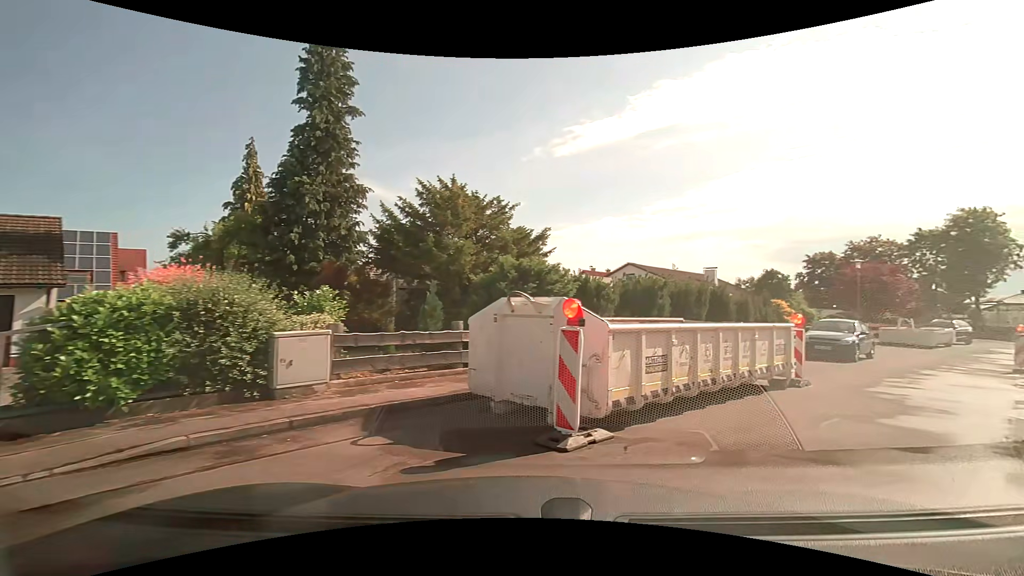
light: Day
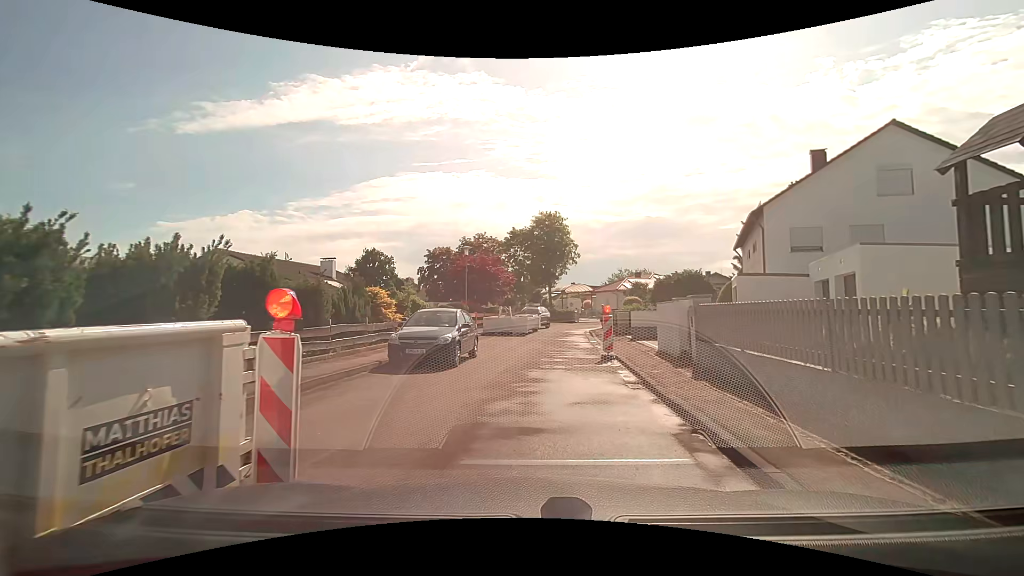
(+3.8, +7.5) m; +42°
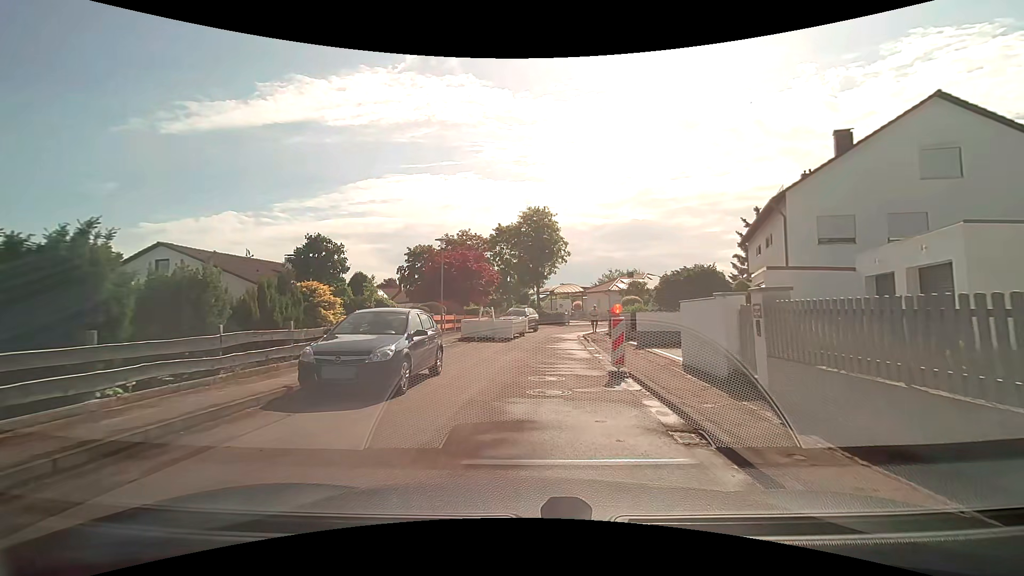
(+0.1, +4.0) m; +1°
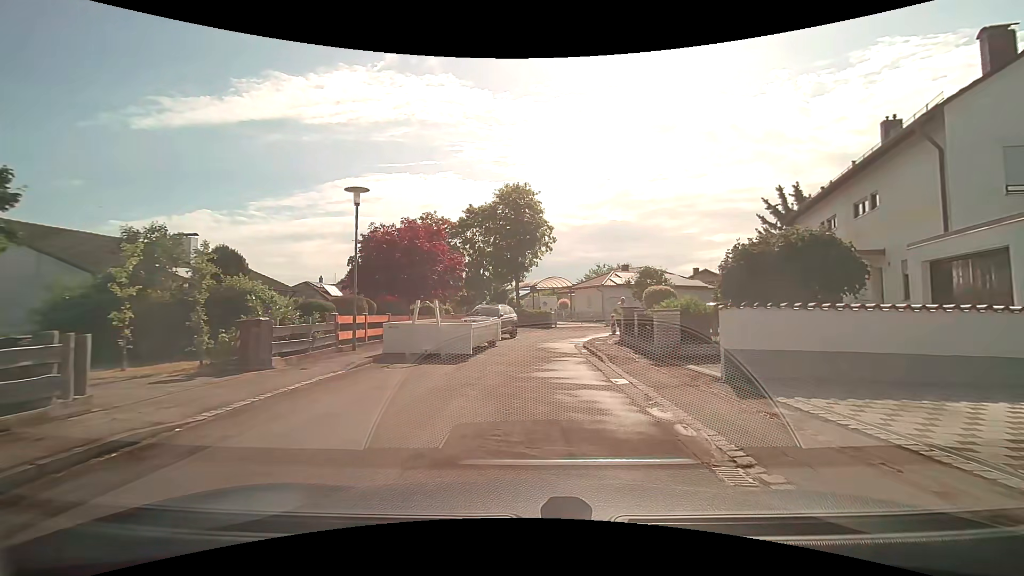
(+0.3, +10.3) m; +3°
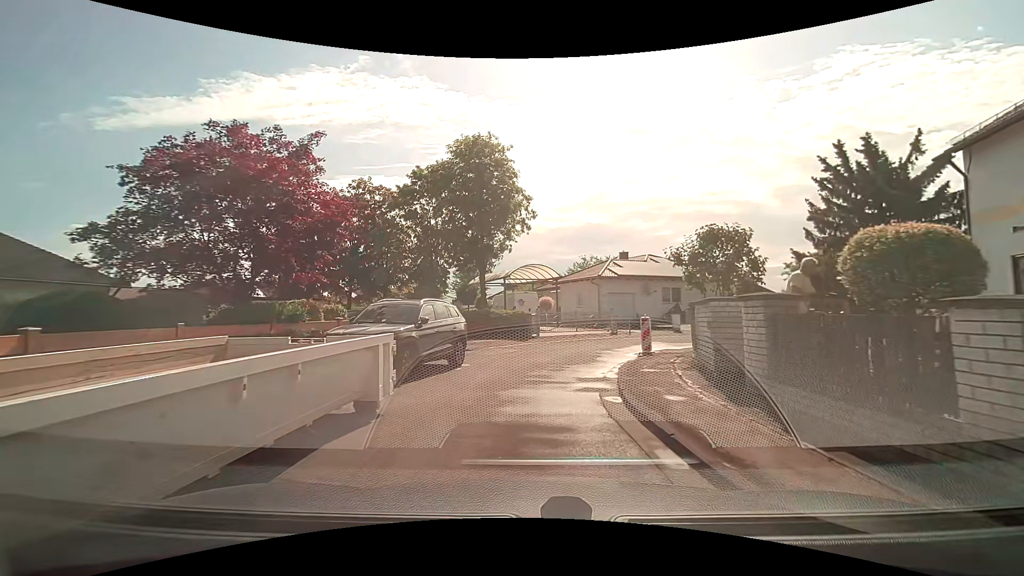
(+0.4, +13.2) m; +3°
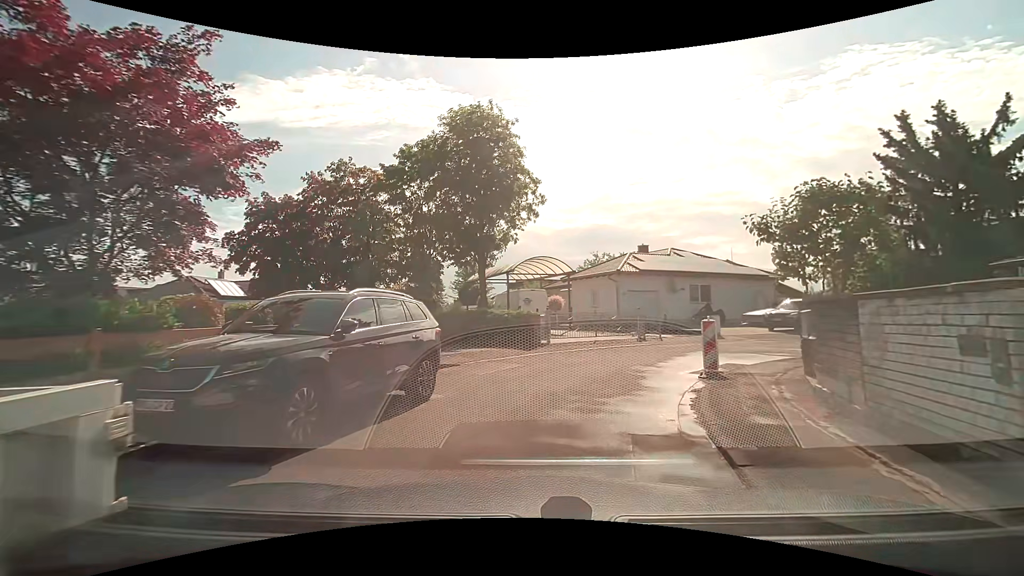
(0.0, +4.9) m; +1°
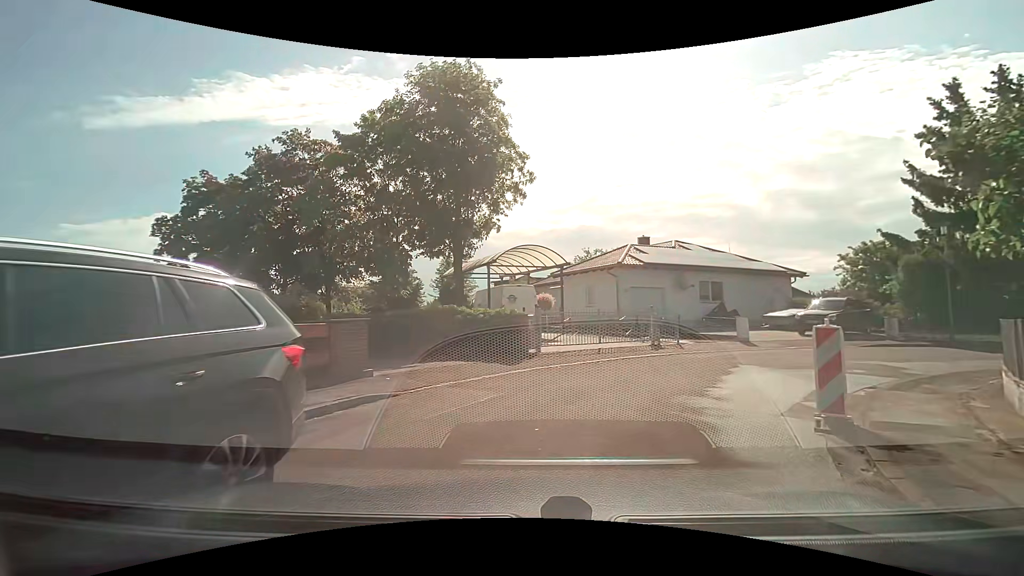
(-0.1, +4.7) m; +1°
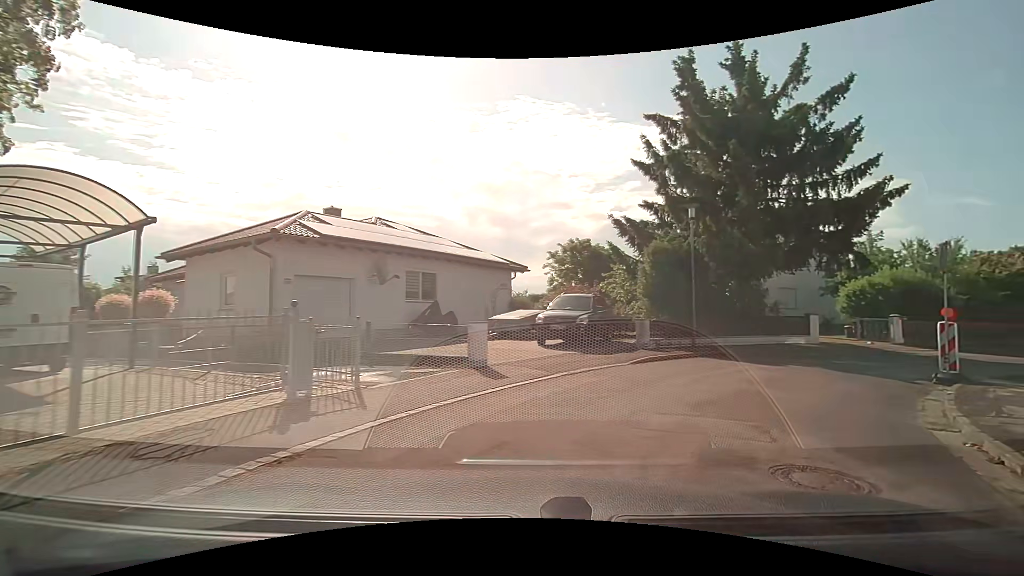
(+1.8, +10.5) m; +29°
(+3, +9) (+10, +16) (+20, +19) (+29, +22) (+39, +25) (+48, +28) (+58, +31) (+67, +34) (+77, +37) (+86, +40) m
